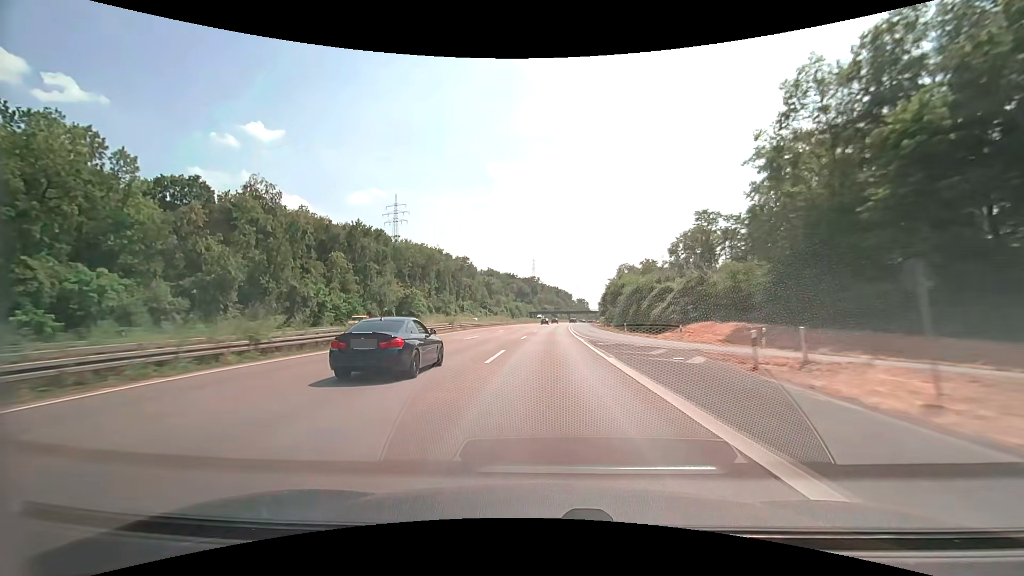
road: motorway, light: Day
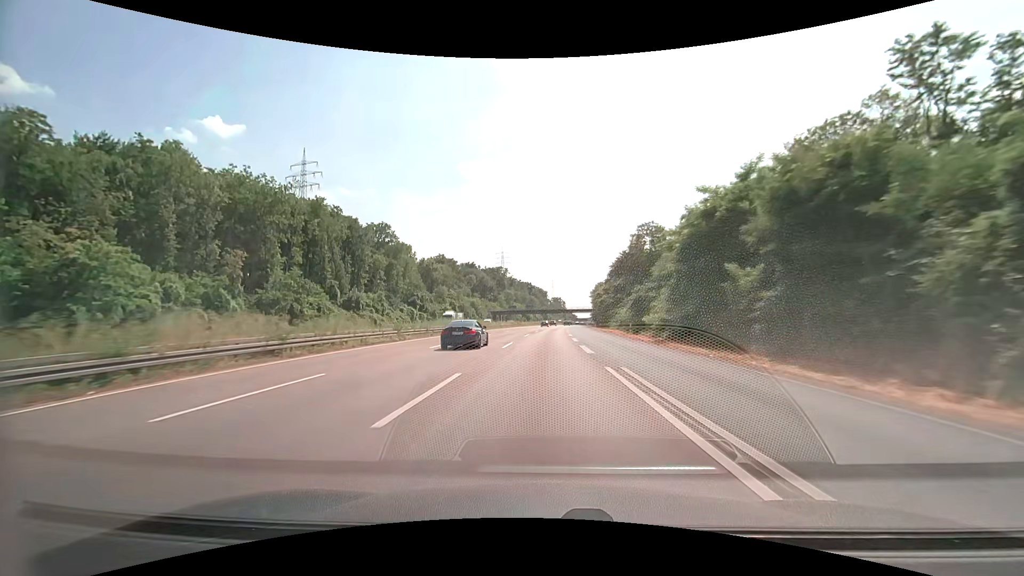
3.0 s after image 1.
(+2.5, +80.3) m; +3°
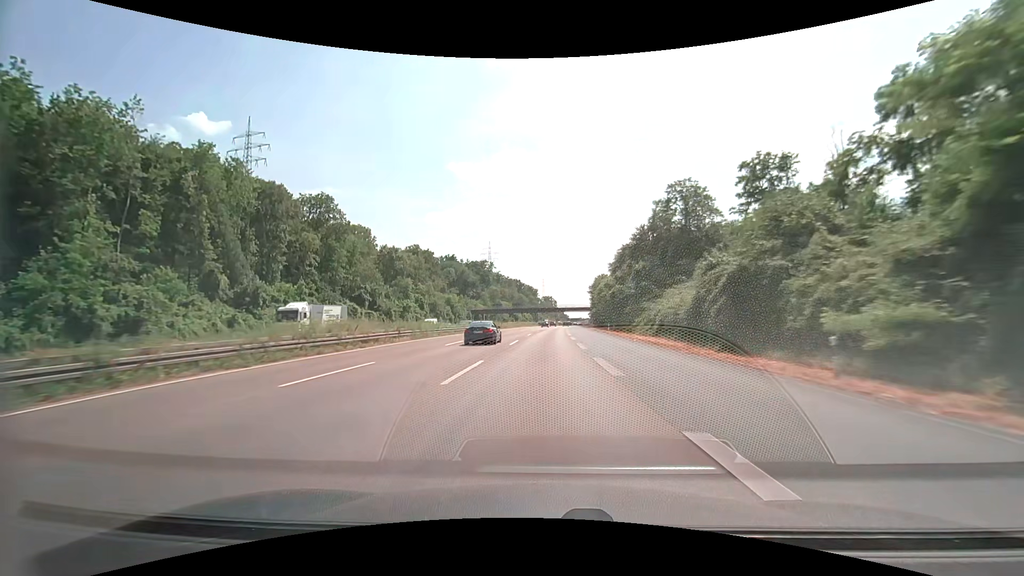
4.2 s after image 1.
(+0.3, +31.9) m; +1°
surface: asphalt
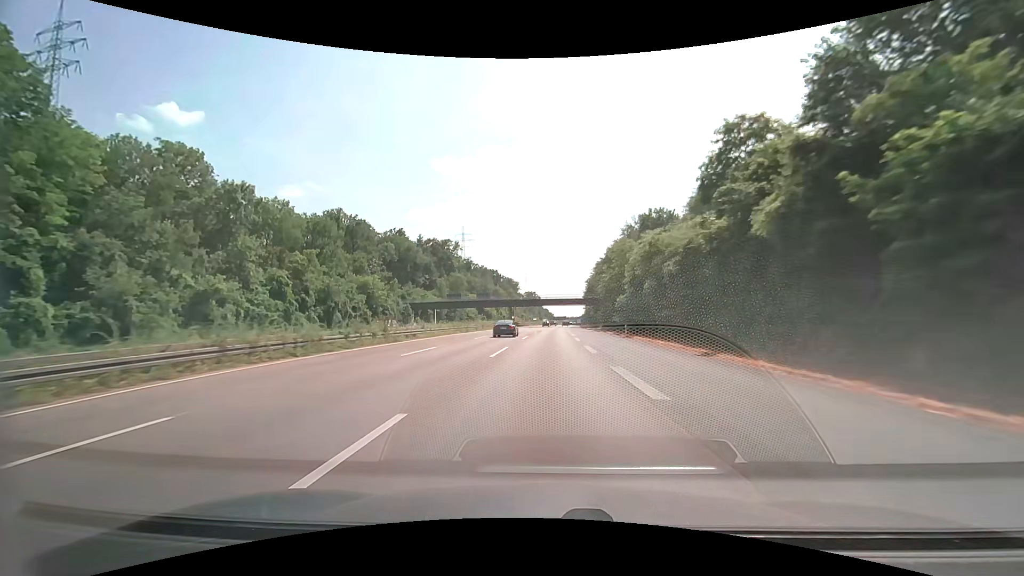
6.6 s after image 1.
(+1.0, +63.4) m; +2°
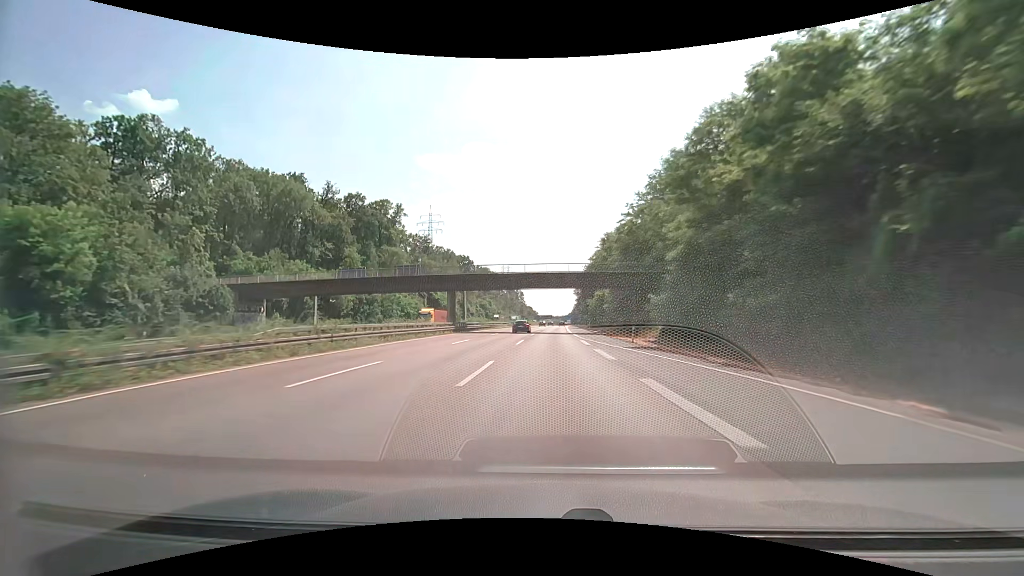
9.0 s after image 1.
(+1.0, +63.1) m; +2°
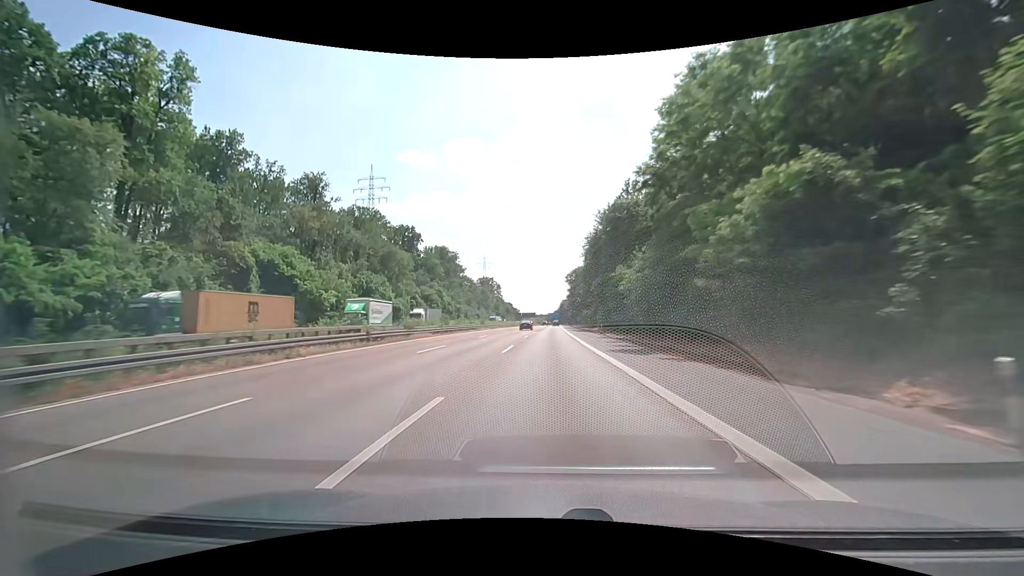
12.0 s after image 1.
(+1.8, +78.9) m; +2°
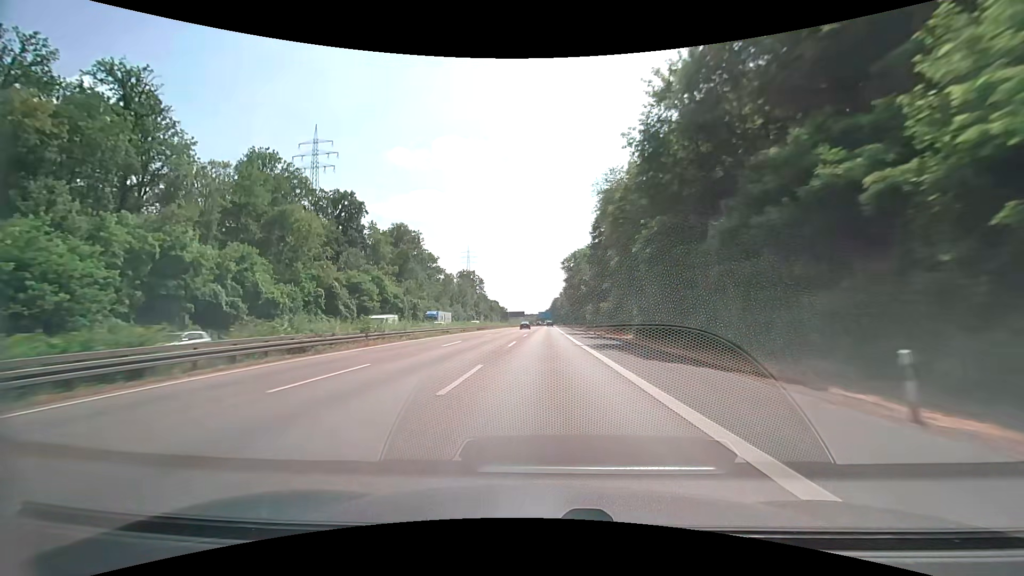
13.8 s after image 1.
(+0.5, +47.7) m; +1°
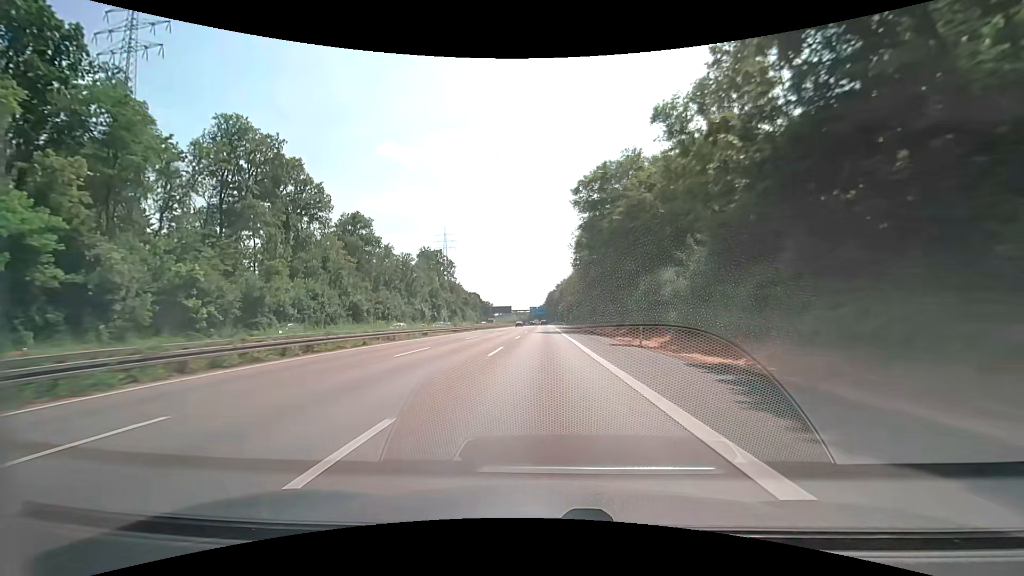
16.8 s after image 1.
(+0.2, +80.4) m; 0°
(0, +10) (0, +20) (0, +30) (0, +40) (0, +50) (0, +60) (0, +70) (0, +80) (0, +90) (0, +100) m
